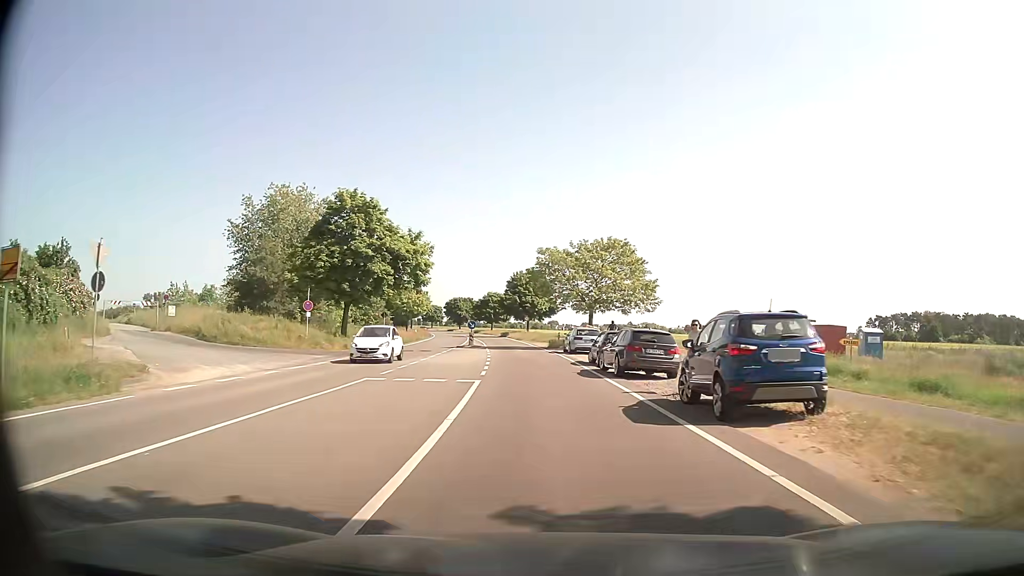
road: secondary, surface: asphalt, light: Day
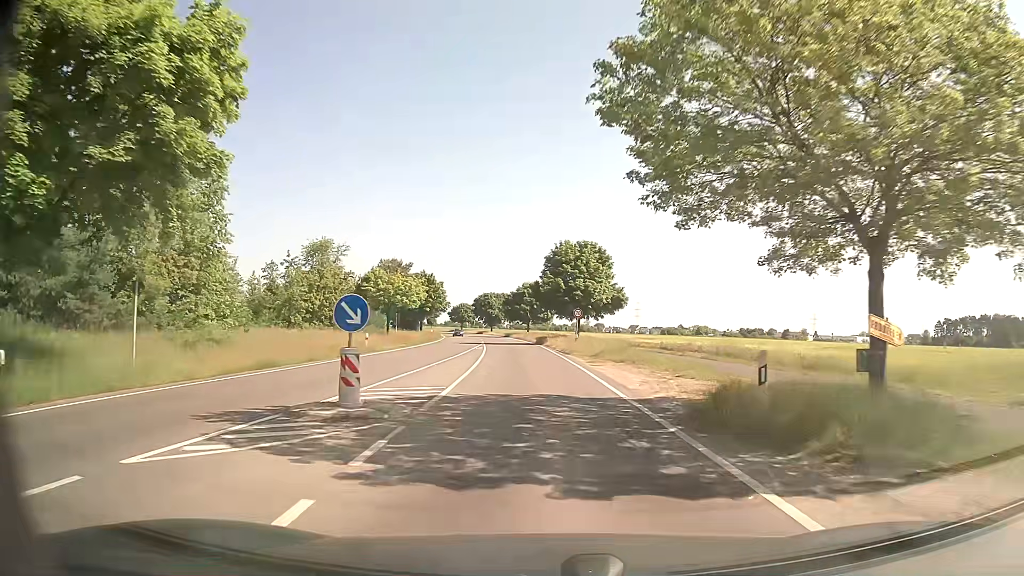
(-1.2, +37.3) m; -4°
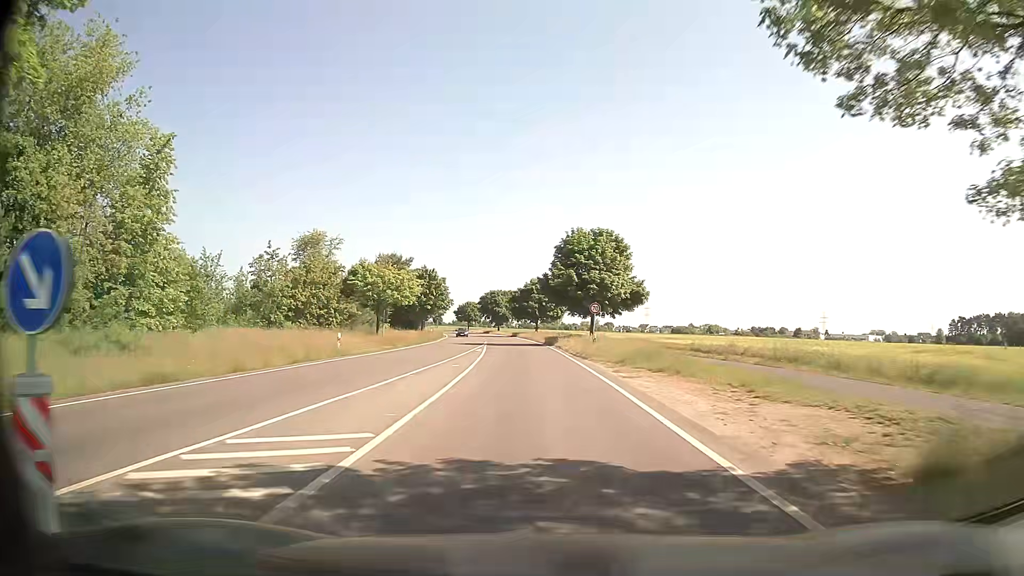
(-0.1, +7.5) m; -1°
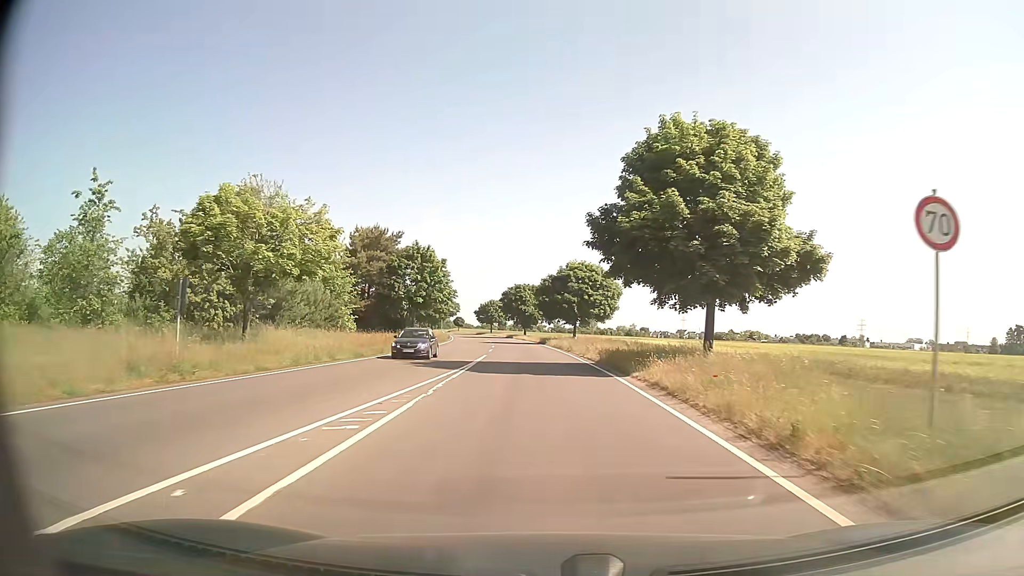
(-0.5, +32.0) m; -2°
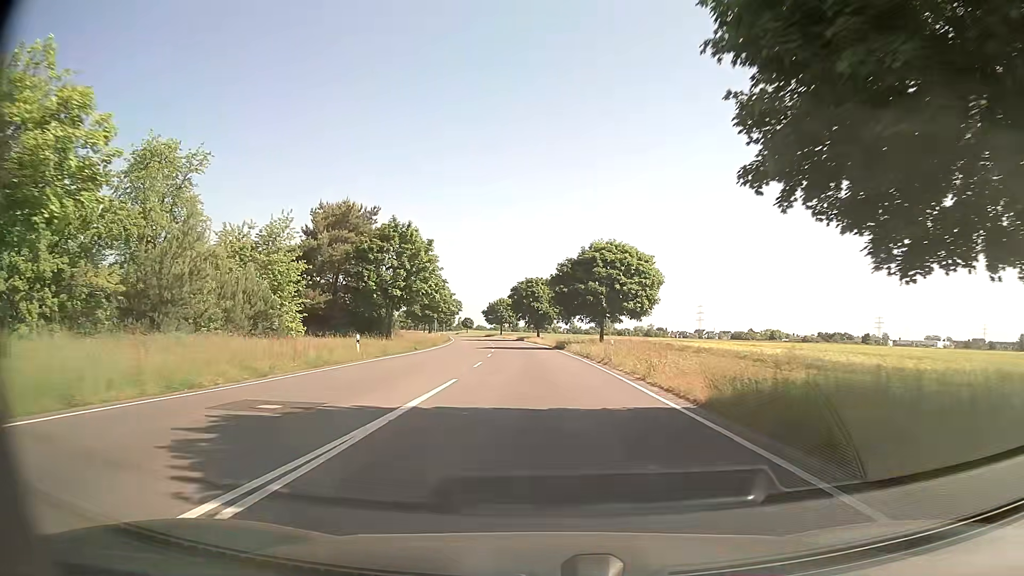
(-0.2, +18.1) m; -1°
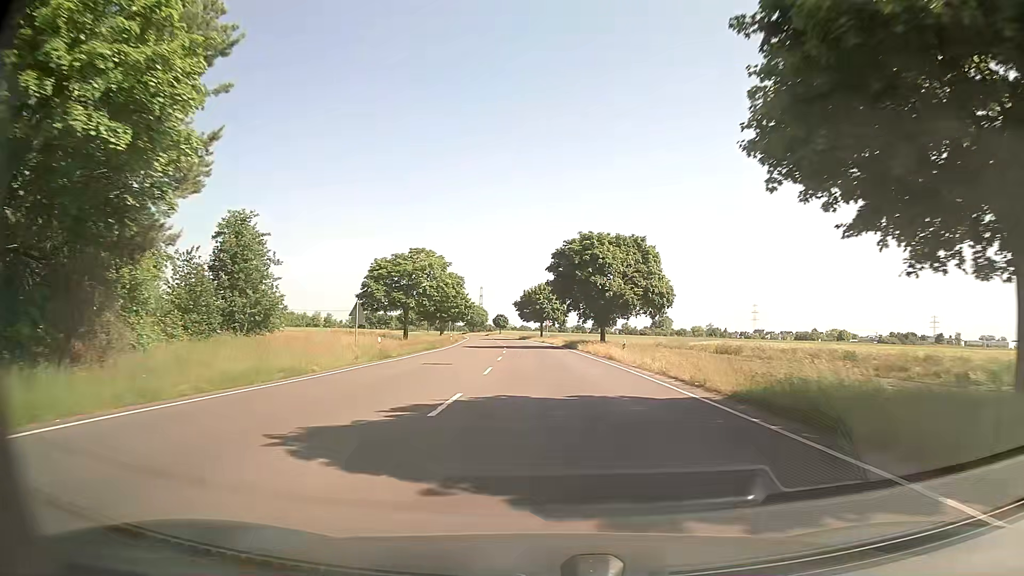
(-1.6, +49.3) m; -4°
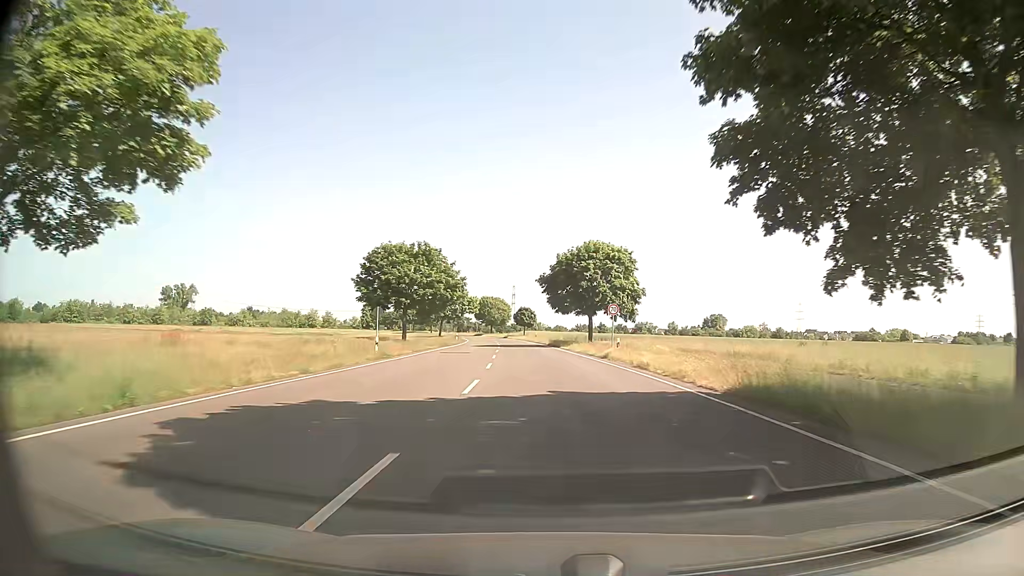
(-1.4, +51.8) m; -3°
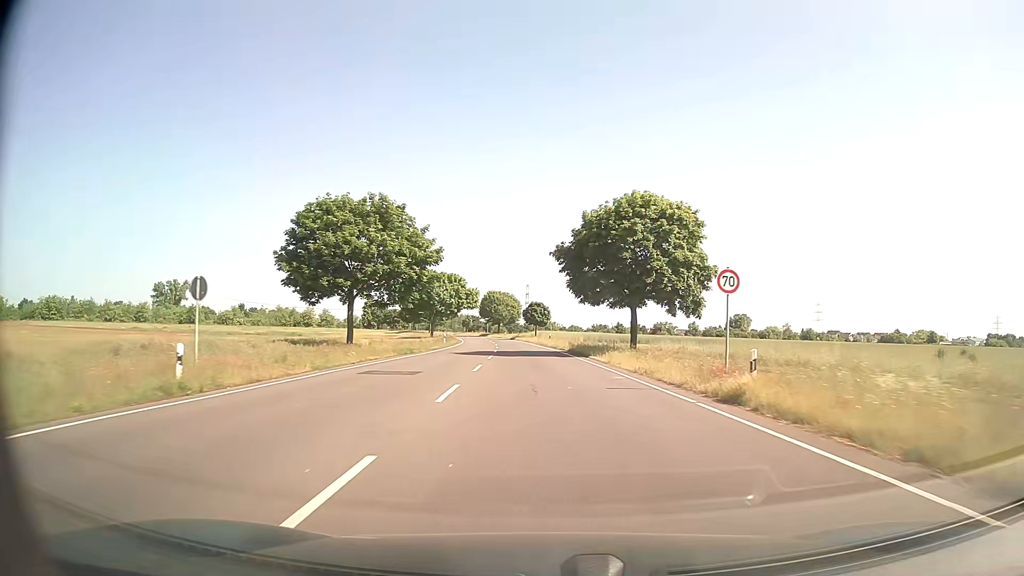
(-0.1, +21.1) m; -1°
(0, +10) (0, +20) (0, +30) (-1, +40) (-2, +50) (-2, +60) (-3, +70) (-4, +80) (-6, +90) (-7, +100) m
